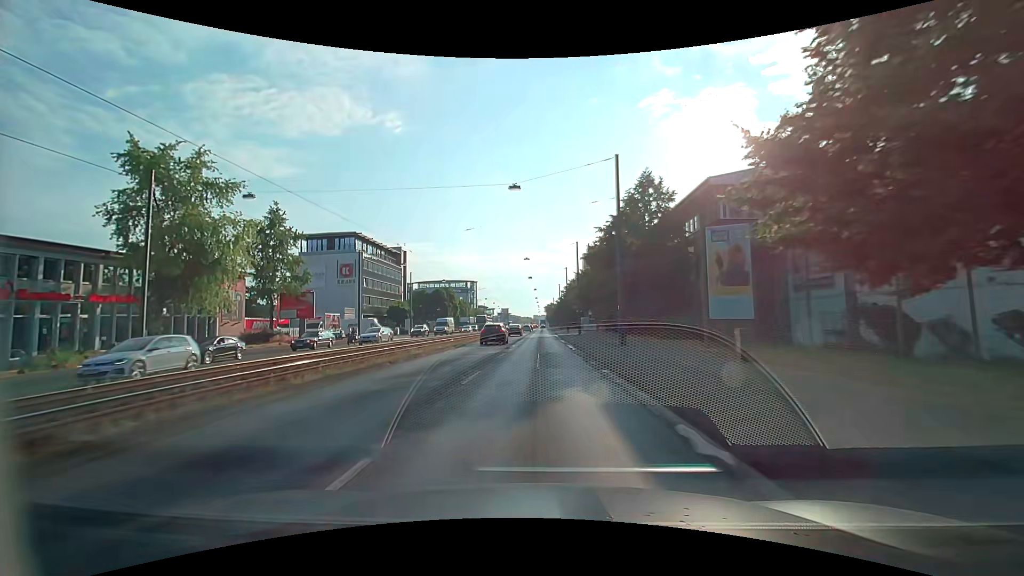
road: primary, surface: asphalt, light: Day
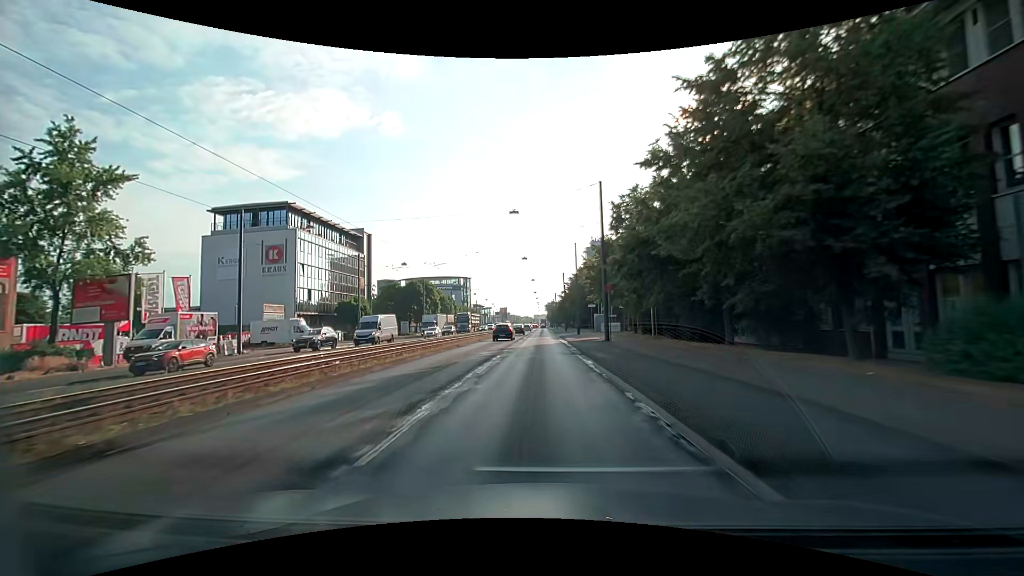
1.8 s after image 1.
(0.0, +24.1) m; 0°
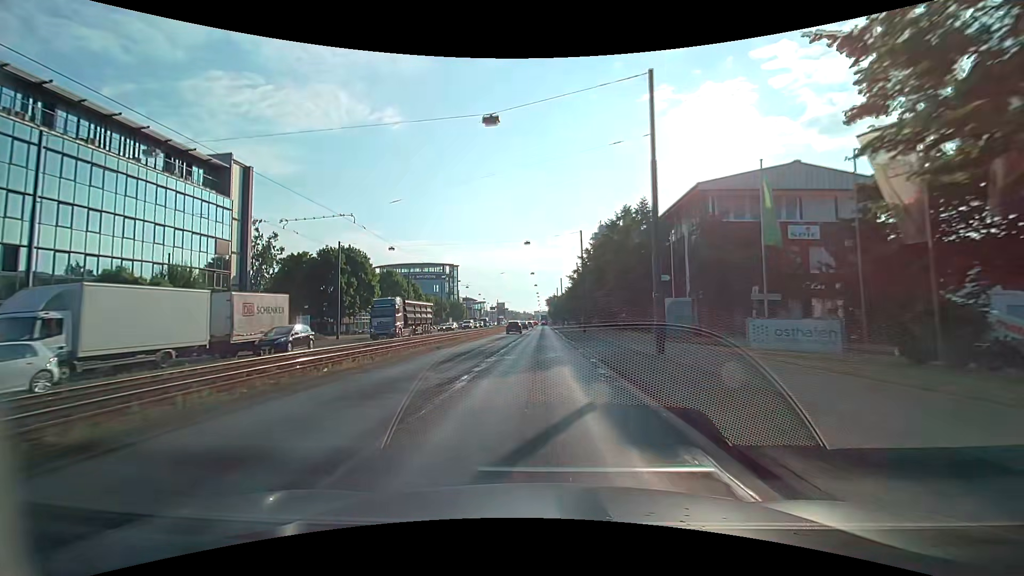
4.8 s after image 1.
(+0.1, +39.8) m; 0°
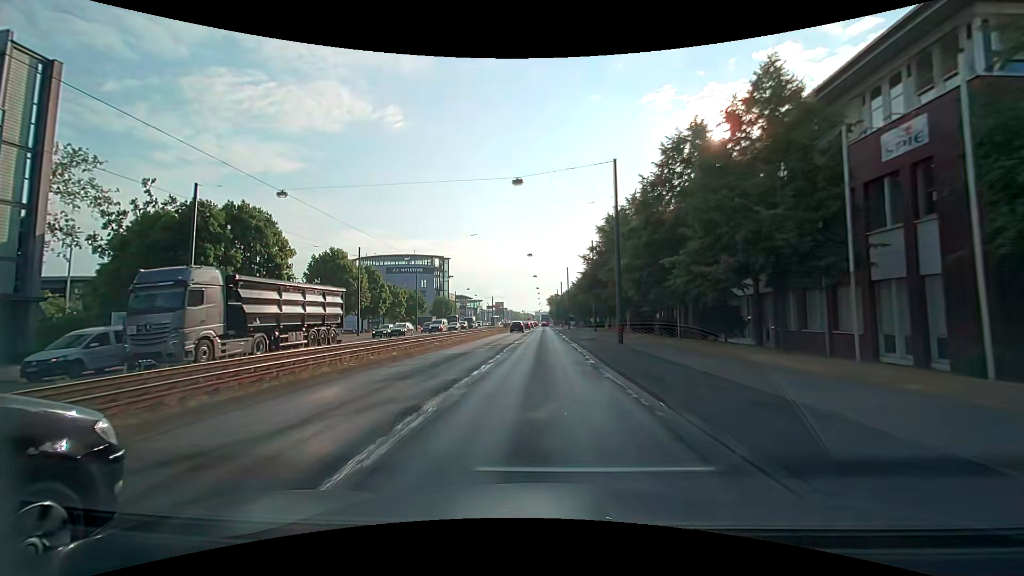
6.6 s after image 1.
(0.0, +23.2) m; 0°
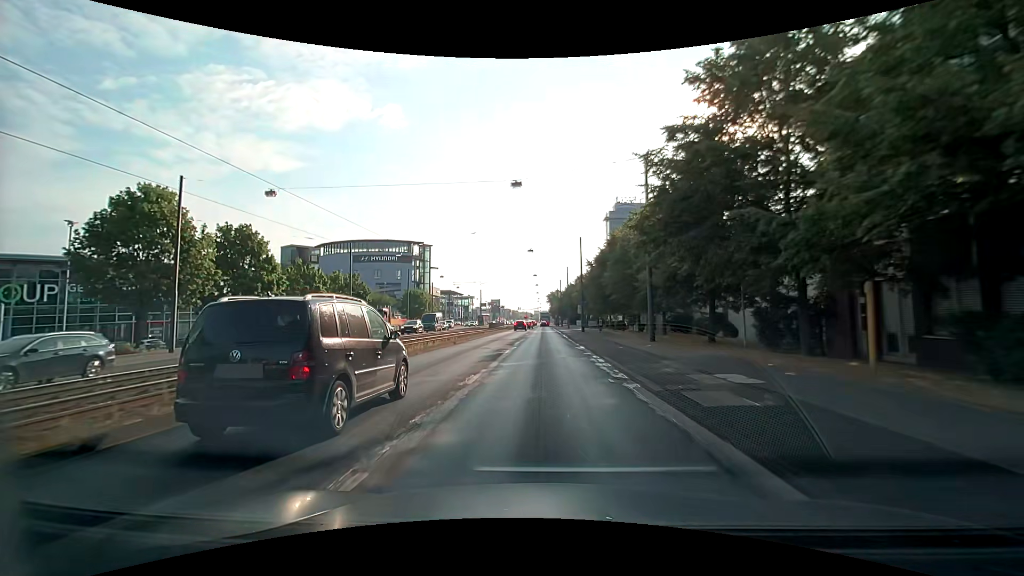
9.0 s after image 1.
(+0.1, +30.2) m; +1°
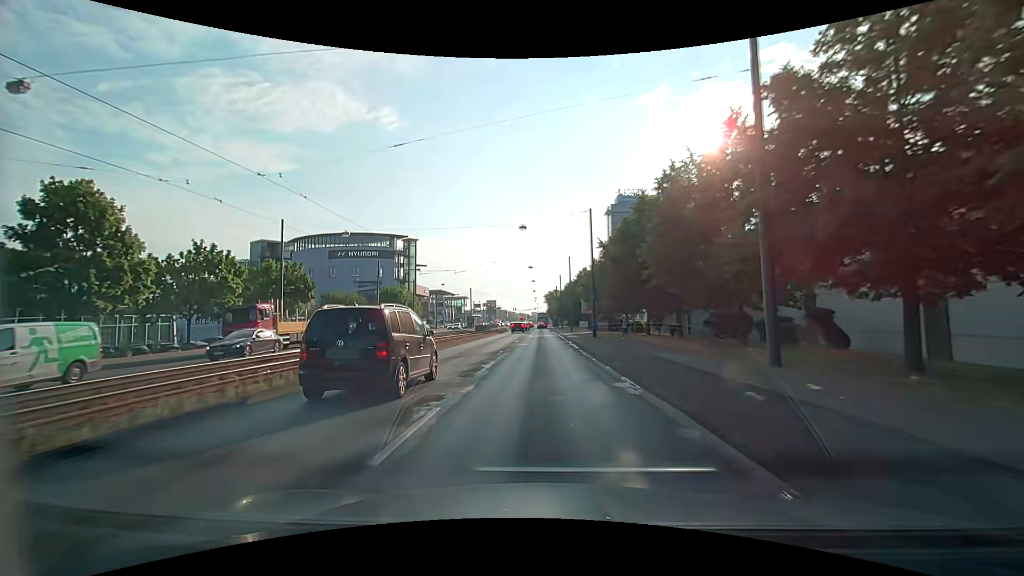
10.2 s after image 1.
(-0.1, +14.8) m; 0°
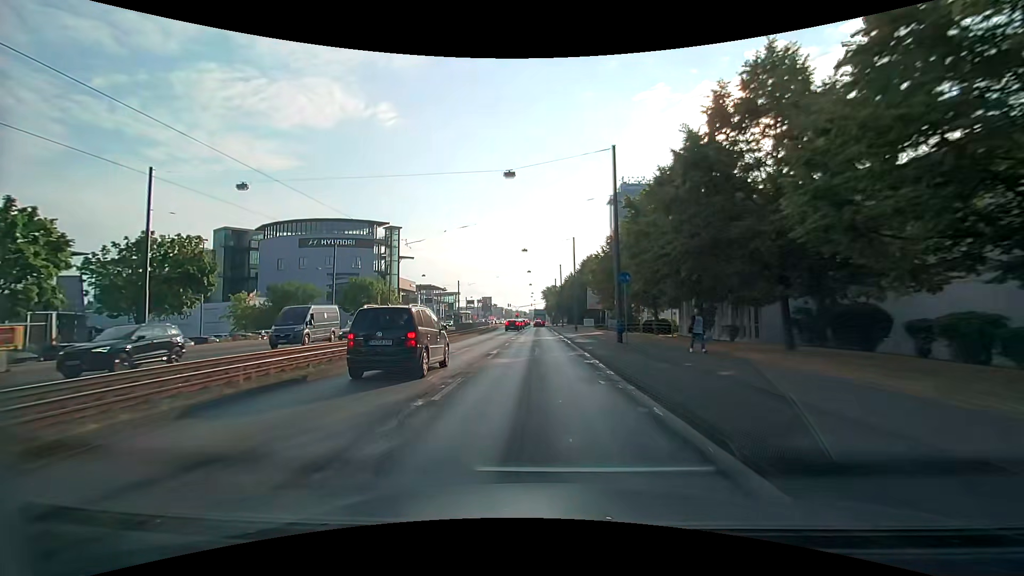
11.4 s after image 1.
(0.0, +14.6) m; 0°
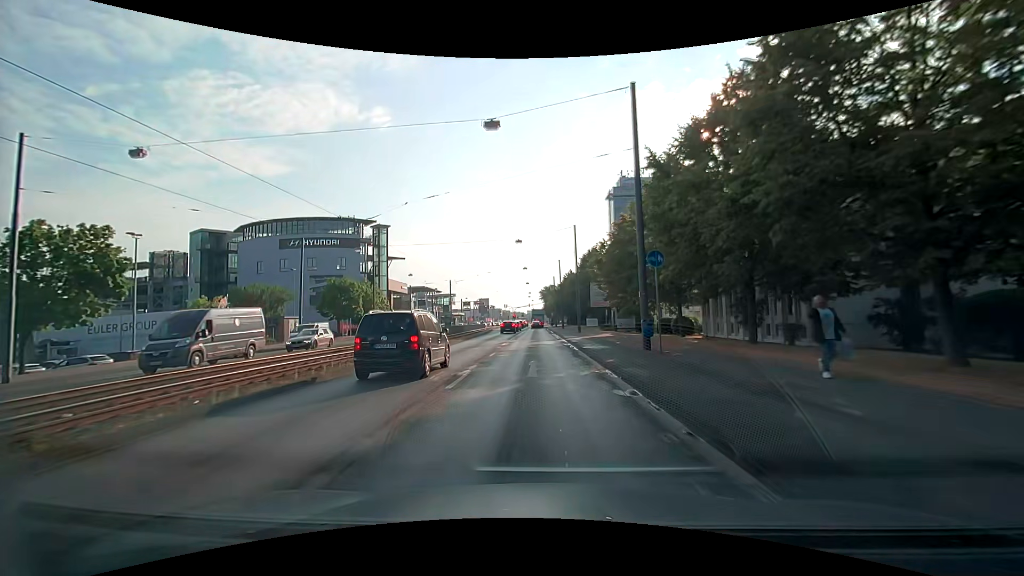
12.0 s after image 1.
(+0.1, +7.2) m; 0°
(0, +10) (0, +20) (0, +30) (0, +40) (-1, +50) (-1, +60) (-1, +70) (-1, +80) (-1, +90) (-1, +100) m
